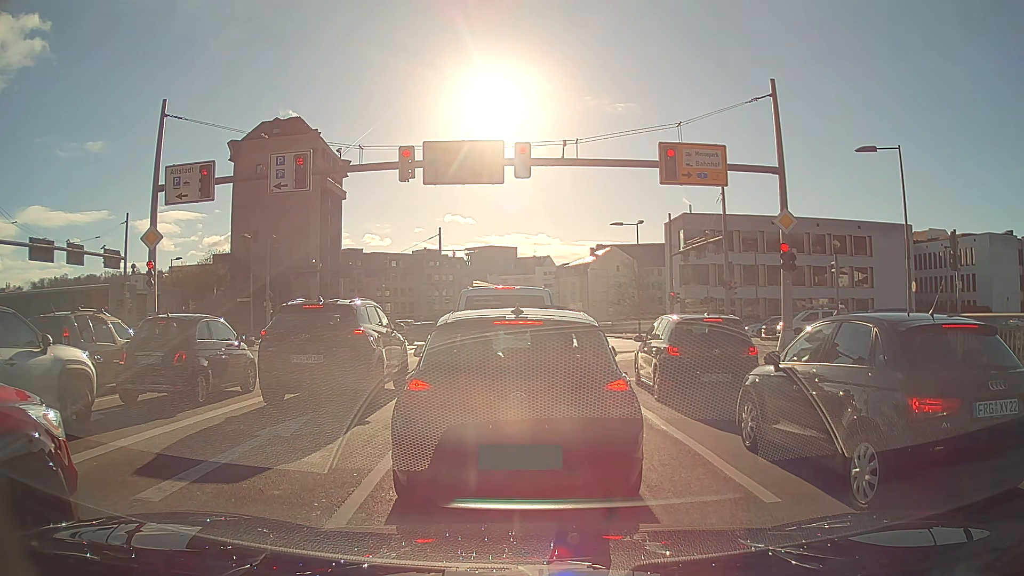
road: primary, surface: asphalt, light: Day
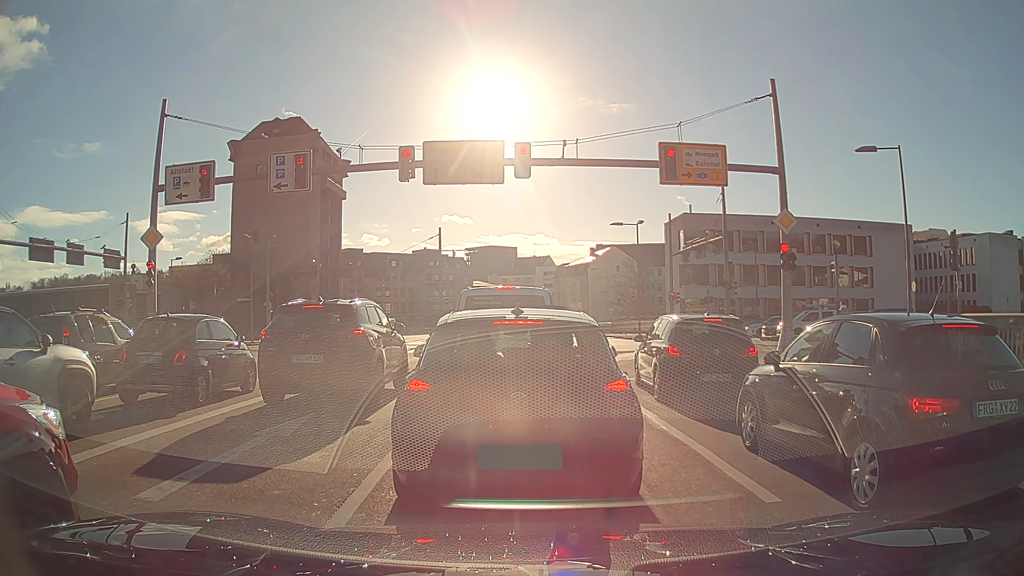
(0.0, 0.0) m; 0°
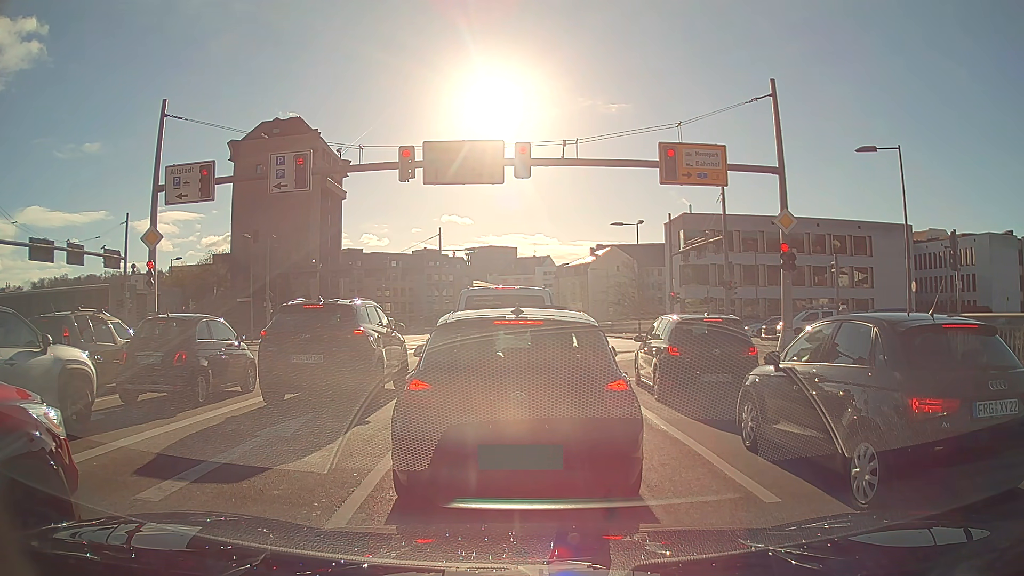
(0.0, 0.0) m; 0°
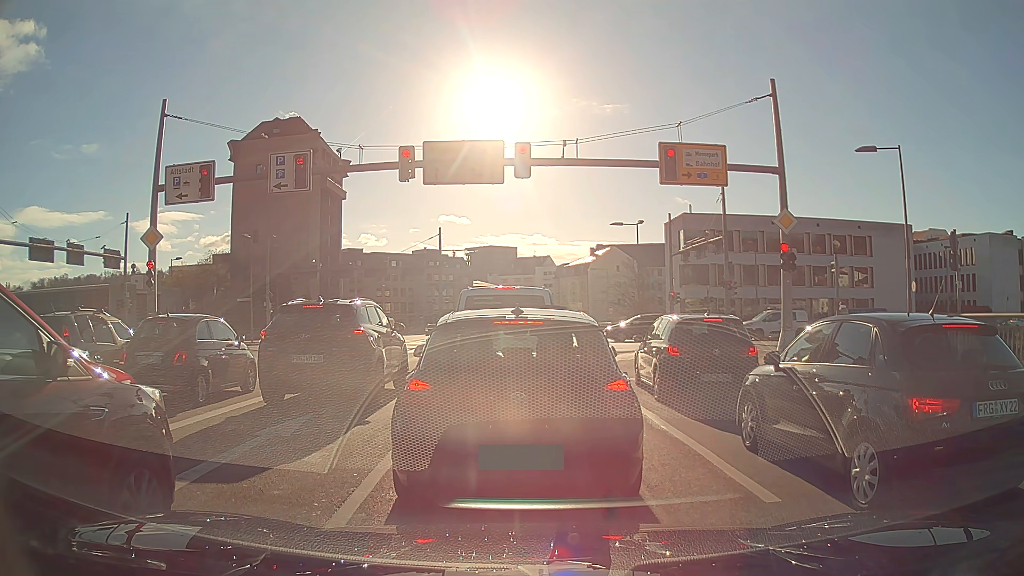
(0.0, 0.0) m; 0°
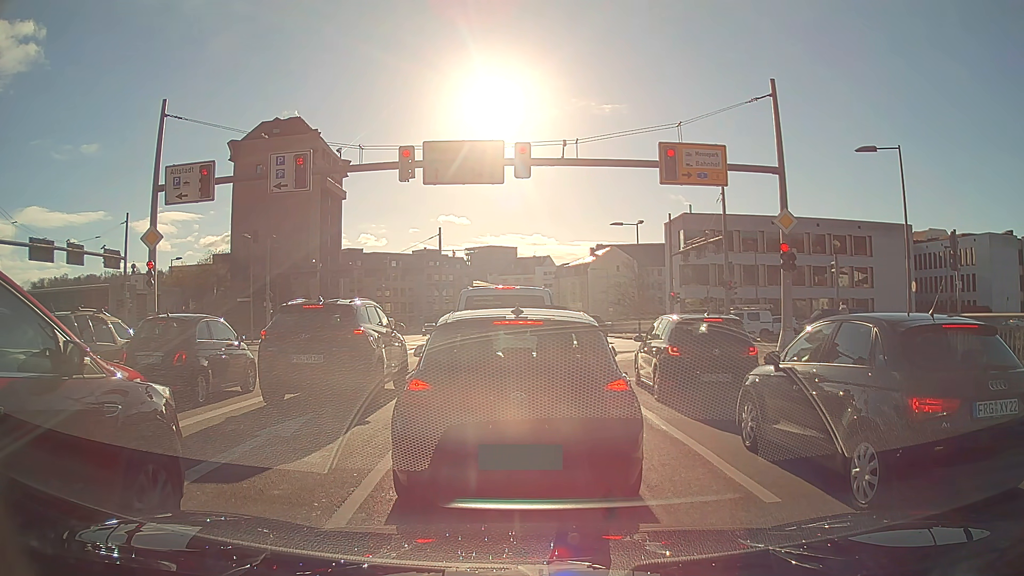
(0.0, 0.0) m; 0°
